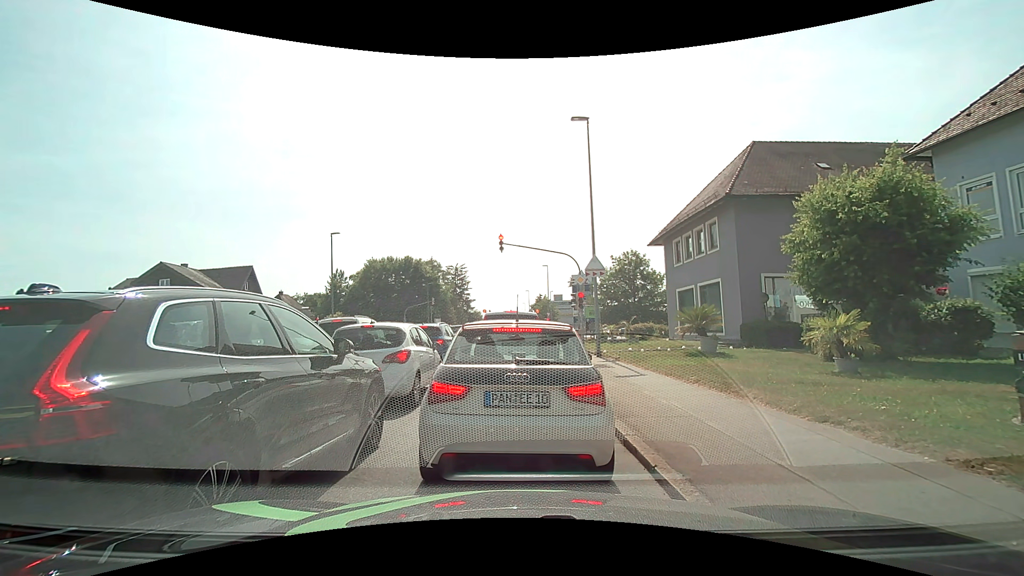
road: tertiary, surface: asphalt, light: Day
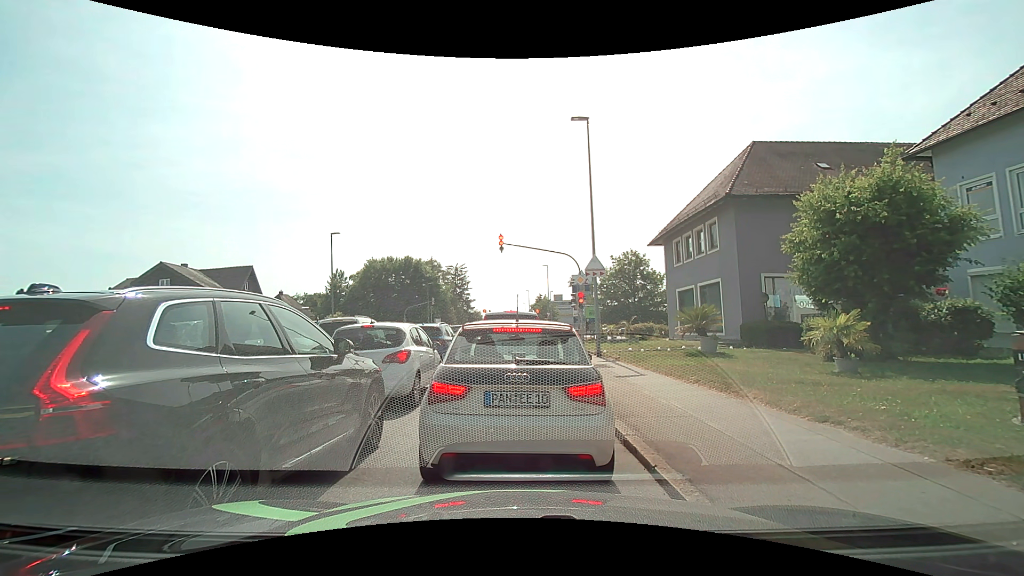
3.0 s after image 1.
(0.0, 0.0) m; 0°
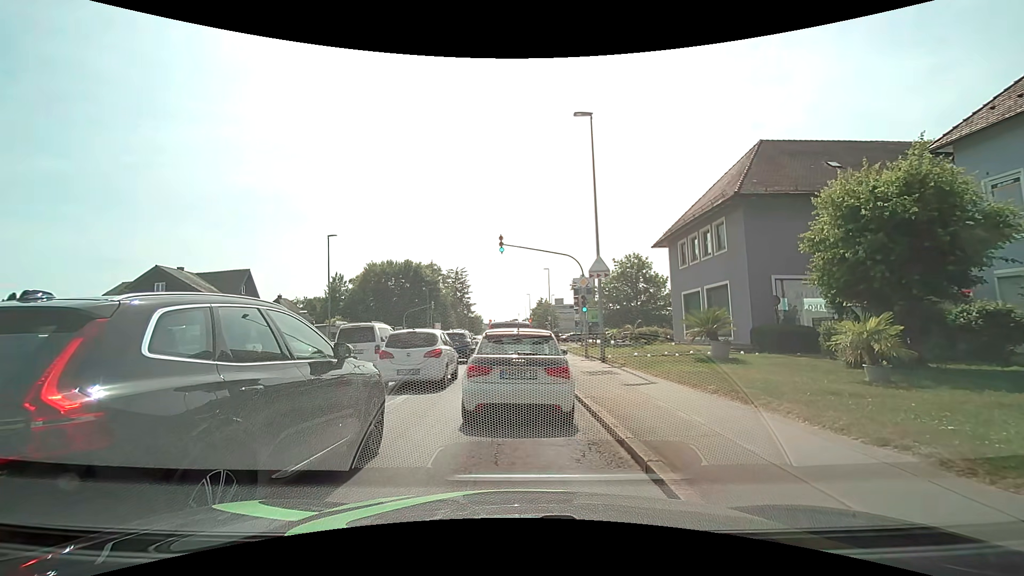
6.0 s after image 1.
(0.0, +1.1) m; +2°
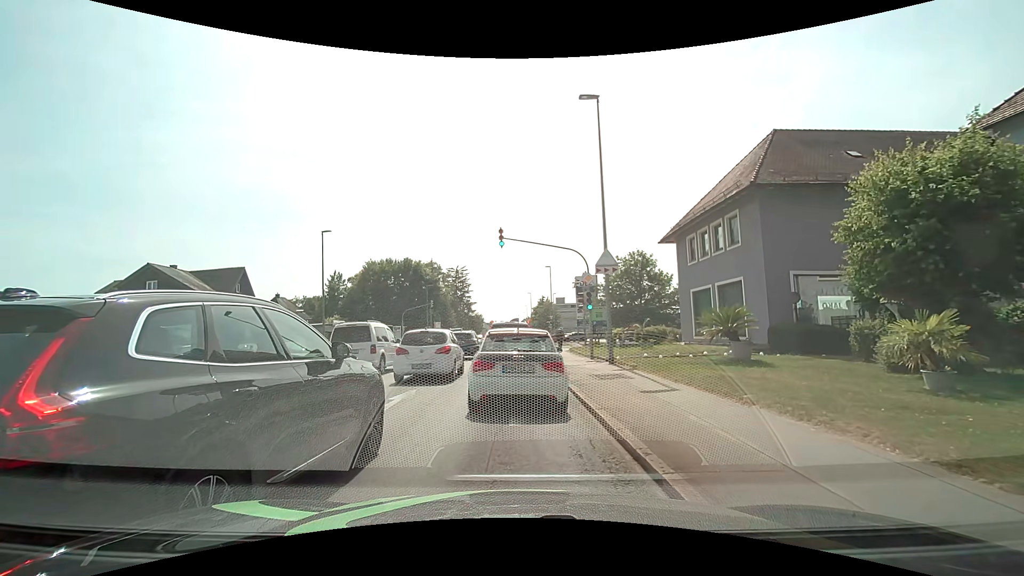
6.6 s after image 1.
(0.0, +1.6) m; +1°
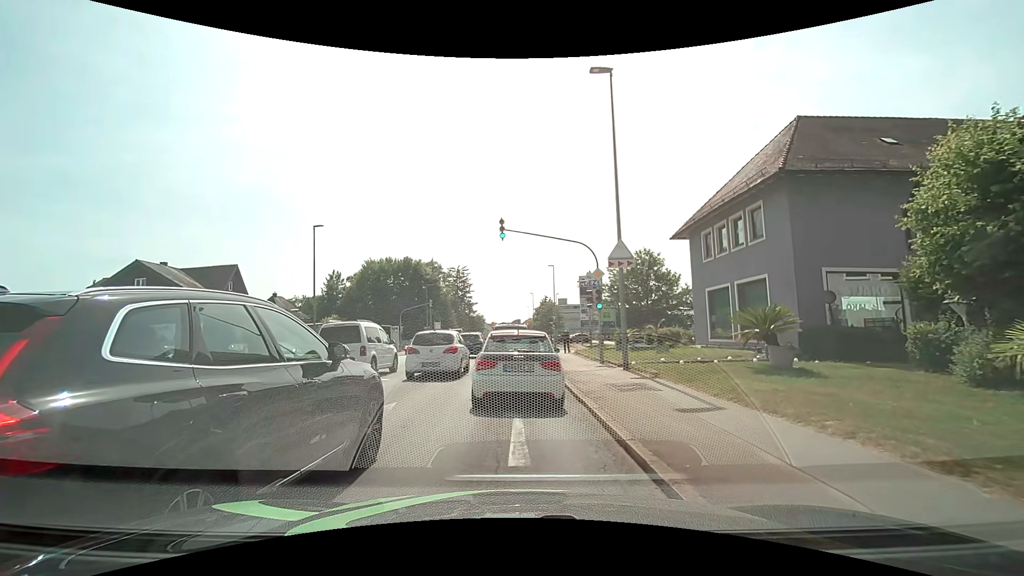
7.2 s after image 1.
(-0.1, +2.3) m; -1°
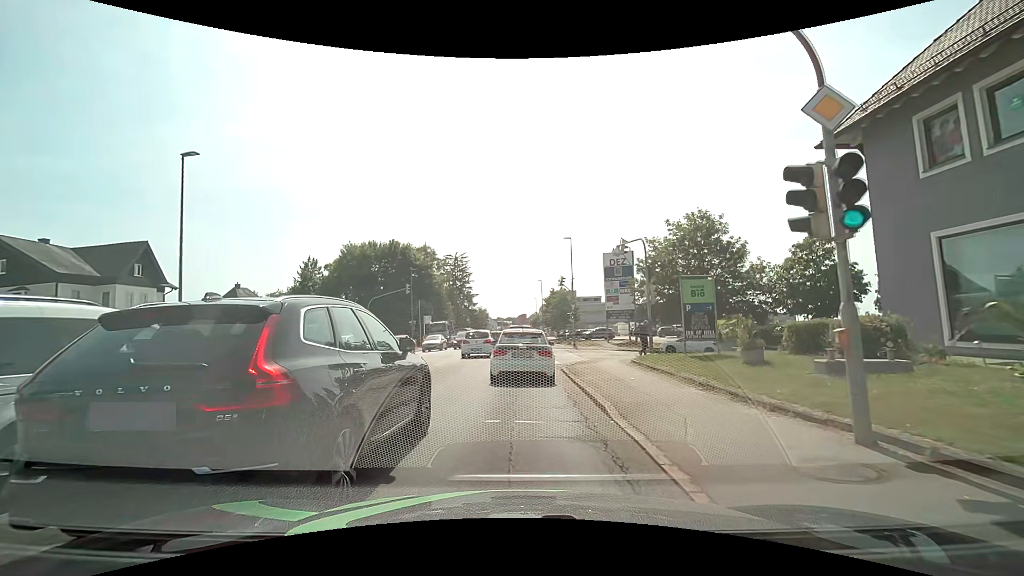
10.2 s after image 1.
(-0.2, +15.6) m; -1°
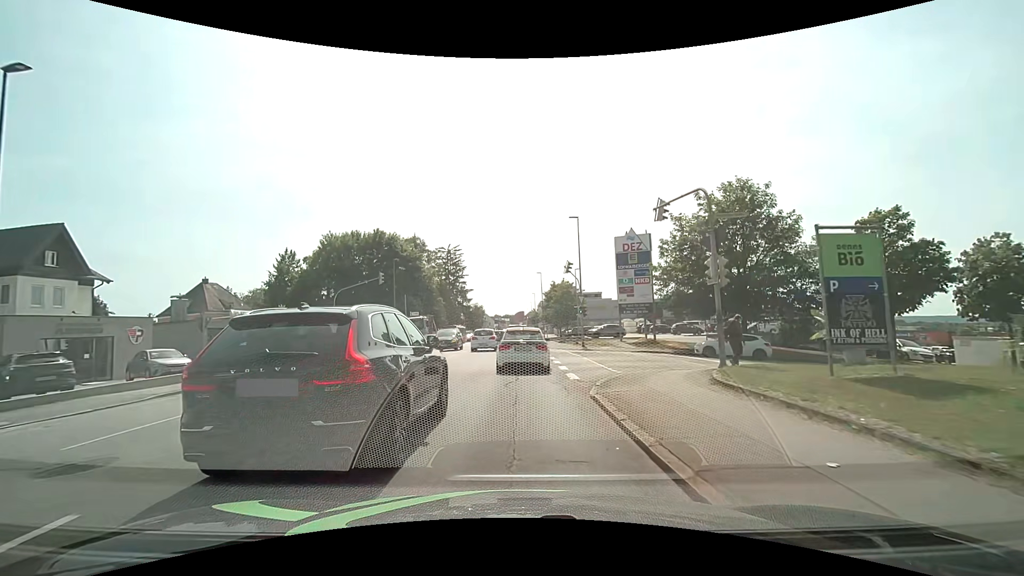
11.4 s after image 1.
(0.0, +7.9) m; 0°
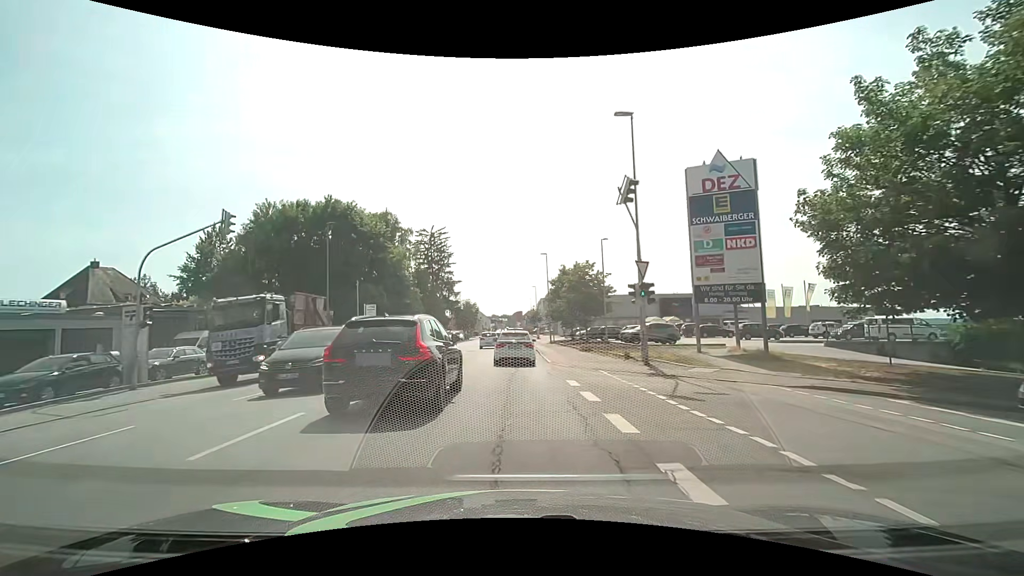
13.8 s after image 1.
(+0.1, +19.8) m; 0°
(0, +10) (0, +20) (0, +30) (0, +40) (0, +50) (0, +60) (0, +70) (0, +80) (0, +90) (0, +100) m
